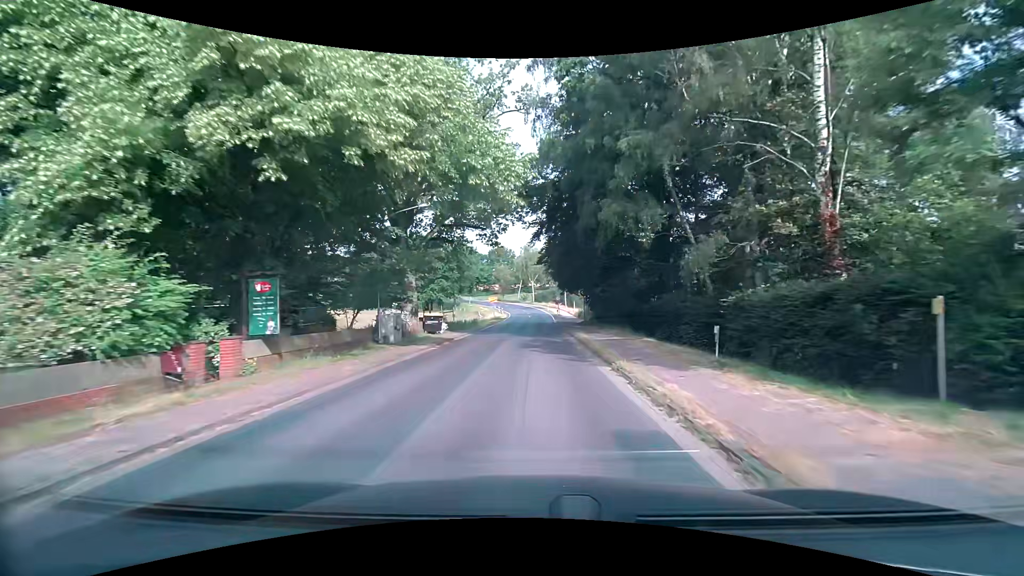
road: secondary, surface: asphalt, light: Day
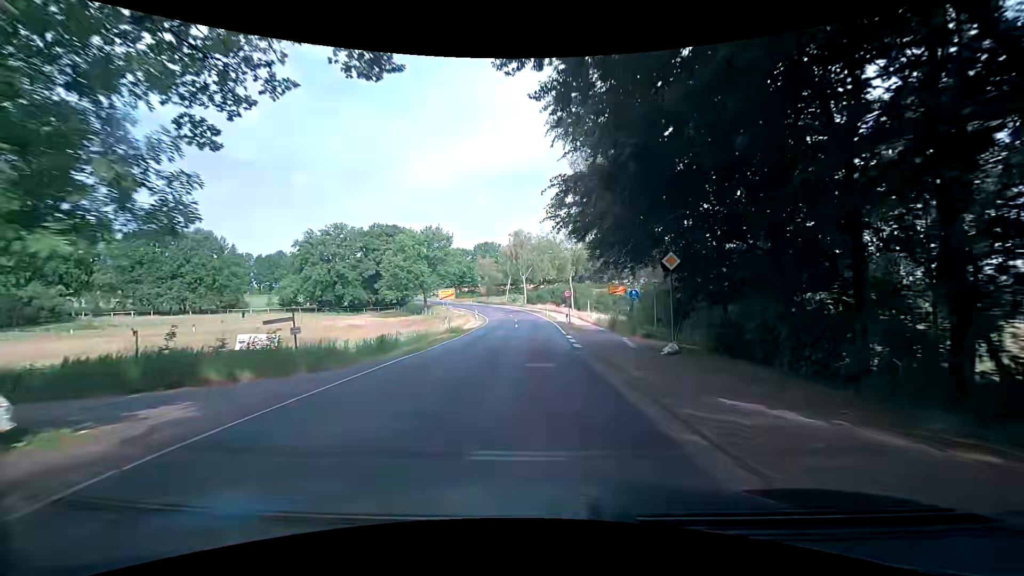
(+0.3, +30.0) m; +2°
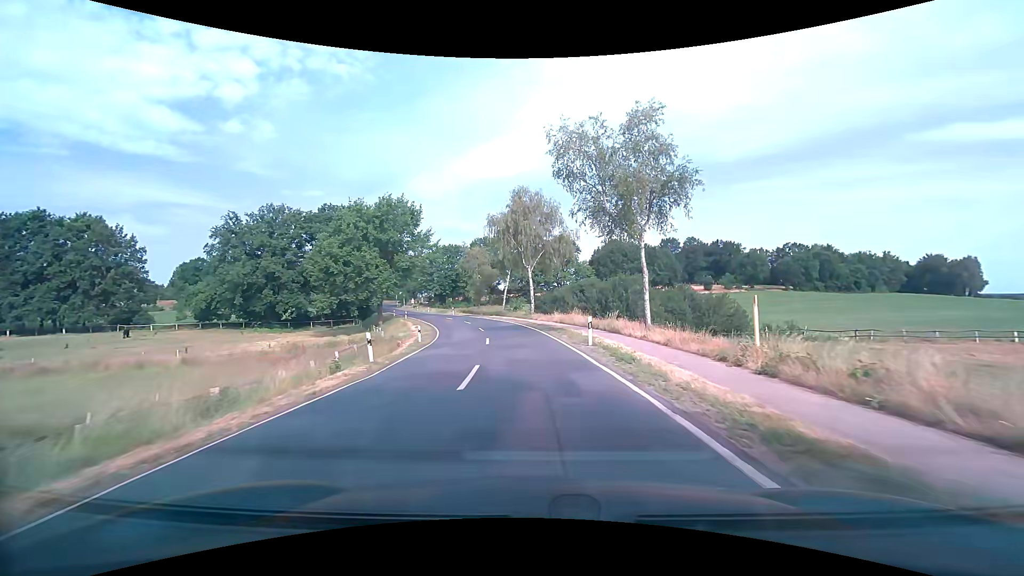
(-0.4, +37.9) m; -2°
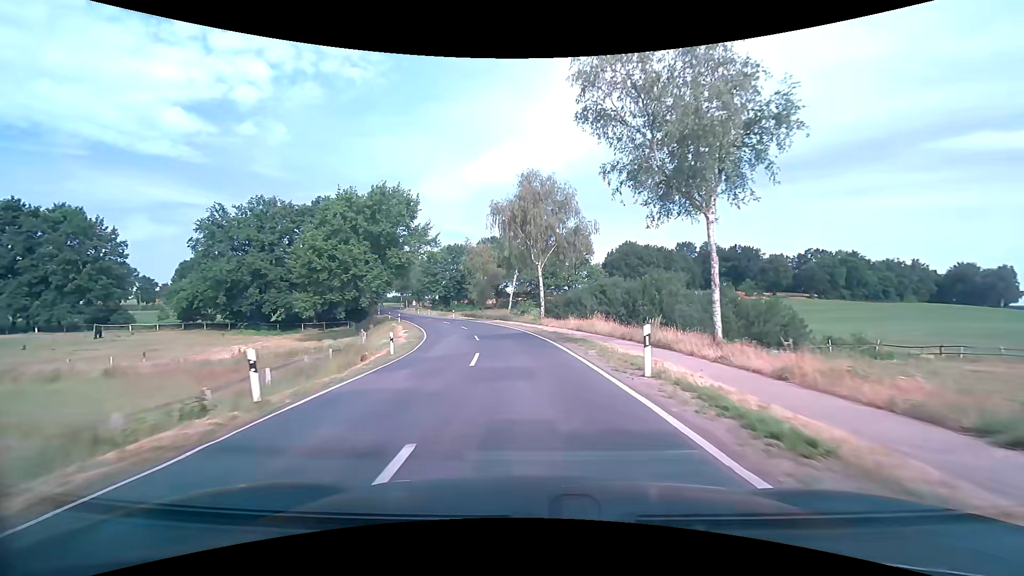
(0.0, +8.0) m; -1°
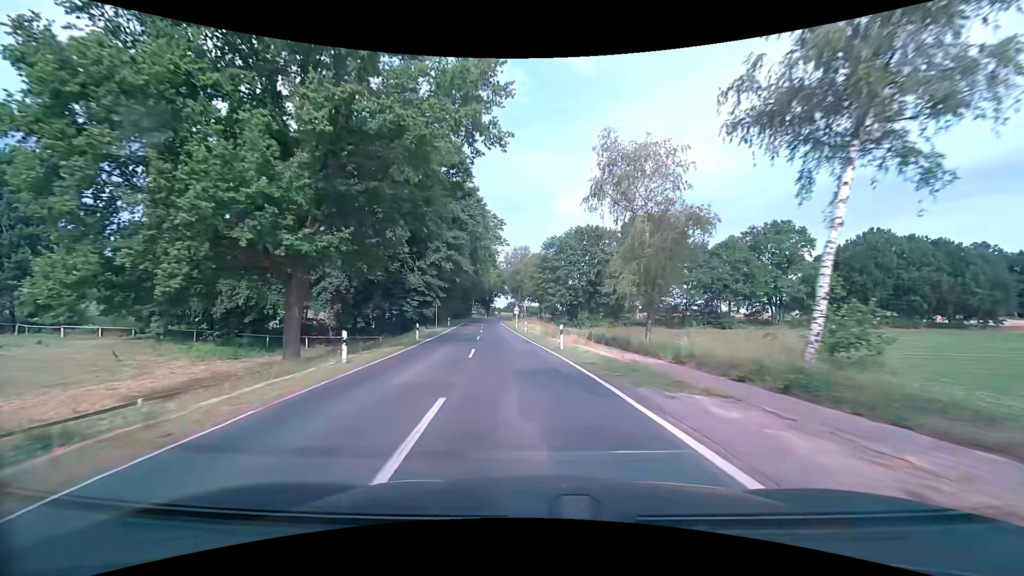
(-5.3, +46.1) m; -15°
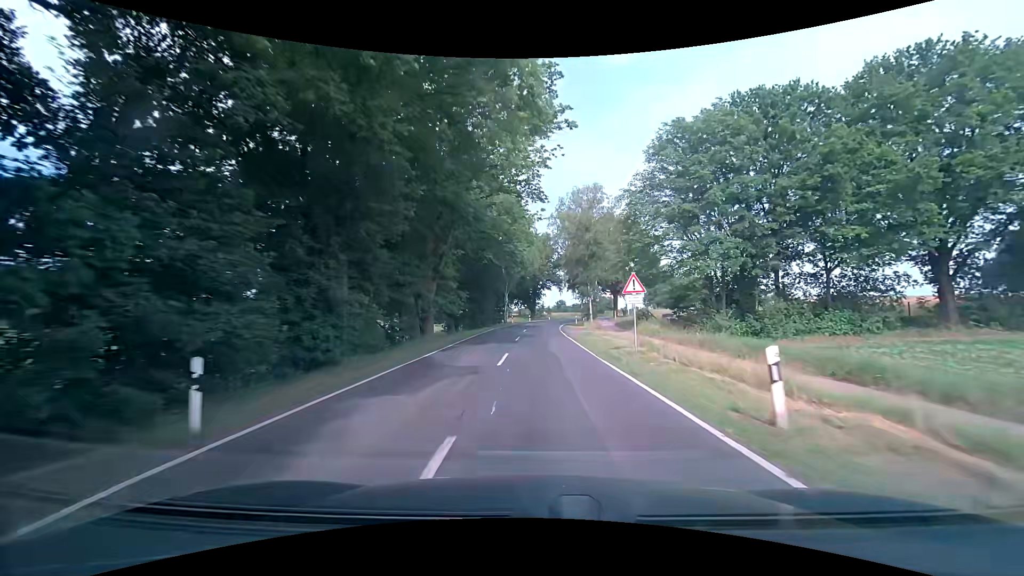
(-4.5, +51.1) m; -6°
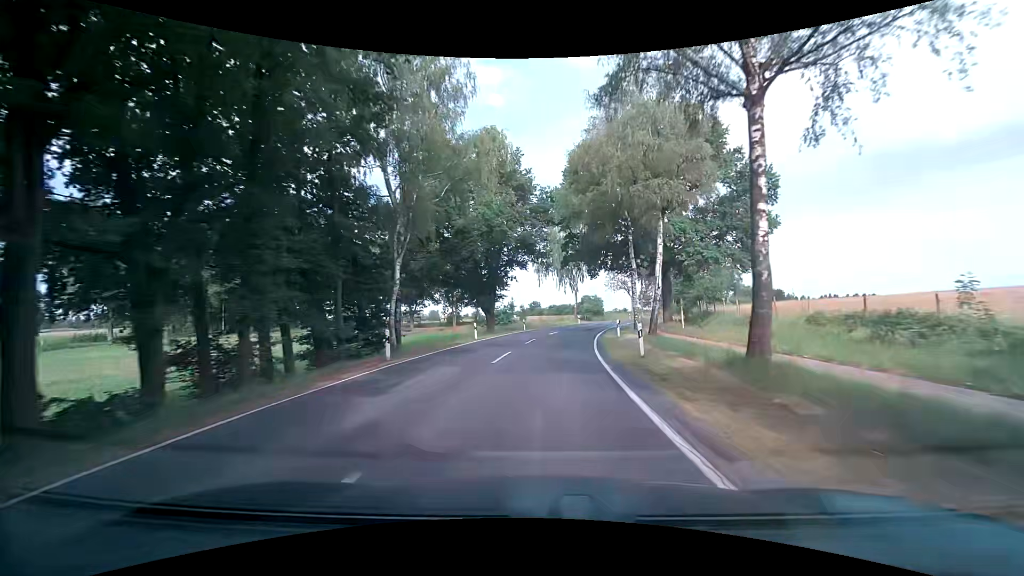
(+0.9, +49.7) m; +3°
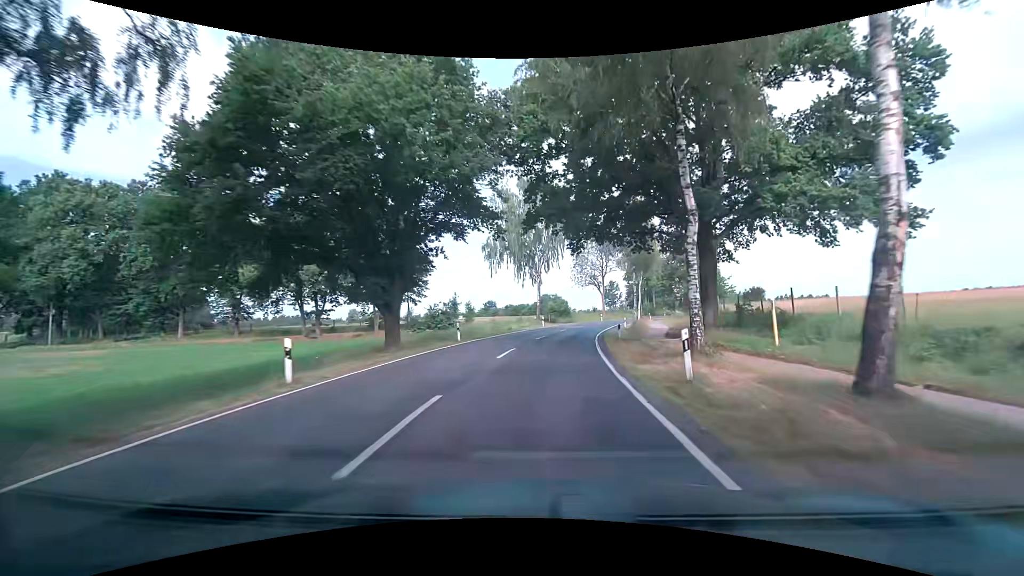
(+0.7, +19.4) m; +5°
(0, +10) (+1, +20) (+2, +30) (+4, +40) (+6, +50) (+8, +59) (+11, +69) (+15, +78) (+19, +87) (+23, +96) m
